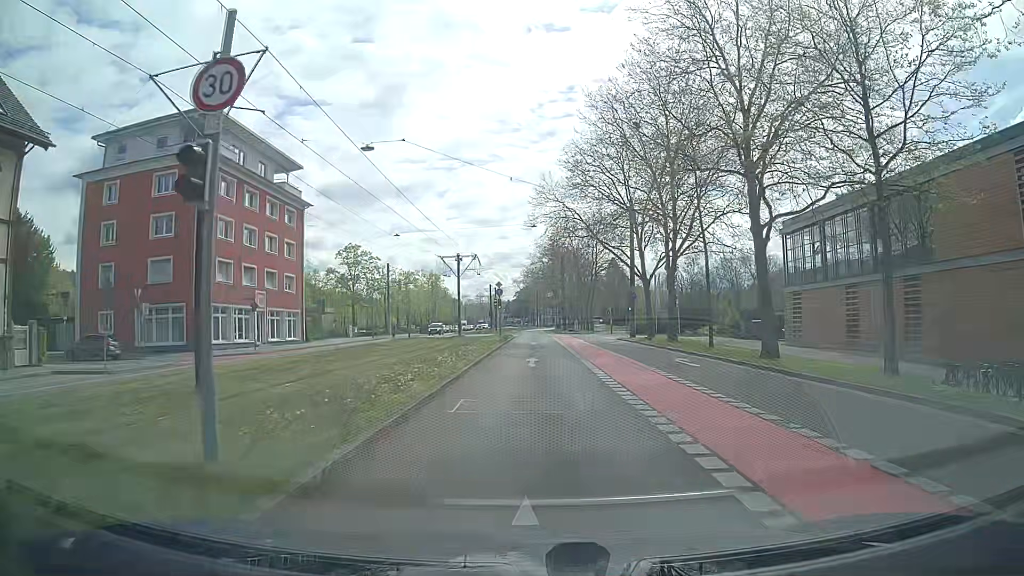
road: secondary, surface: asphalt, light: Day
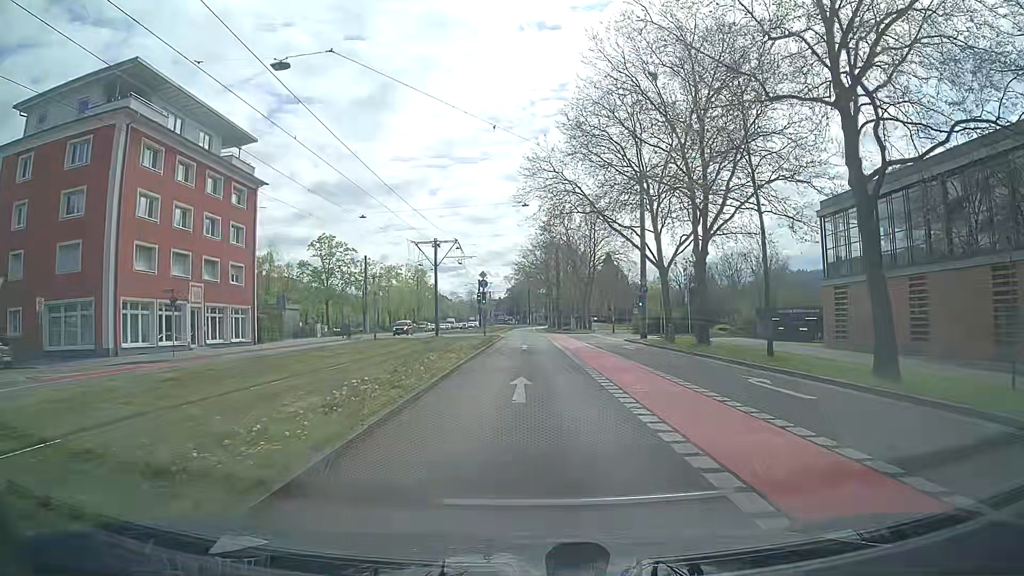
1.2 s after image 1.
(0.0, +9.2) m; +1°
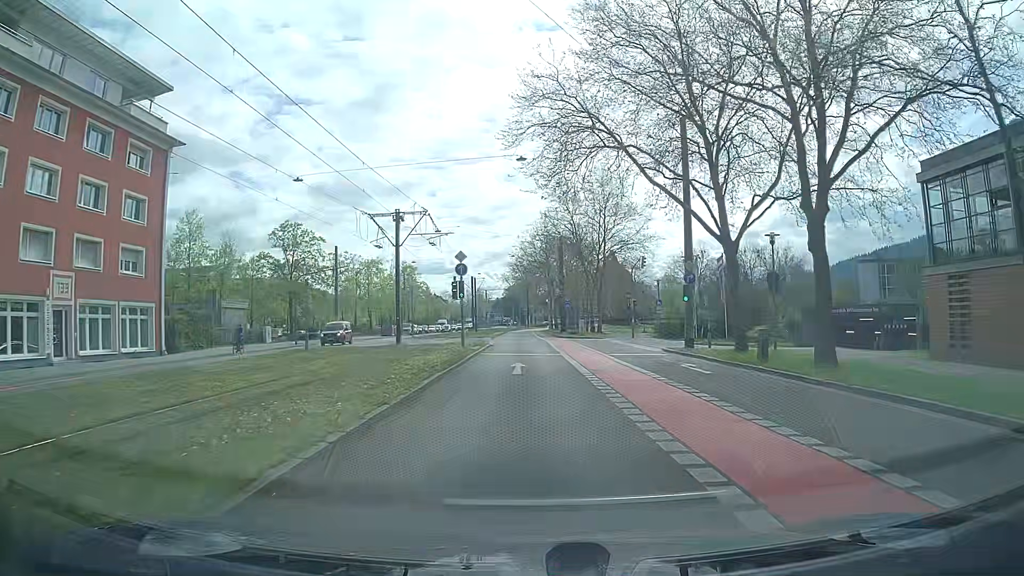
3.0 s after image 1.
(-0.1, +13.8) m; -1°
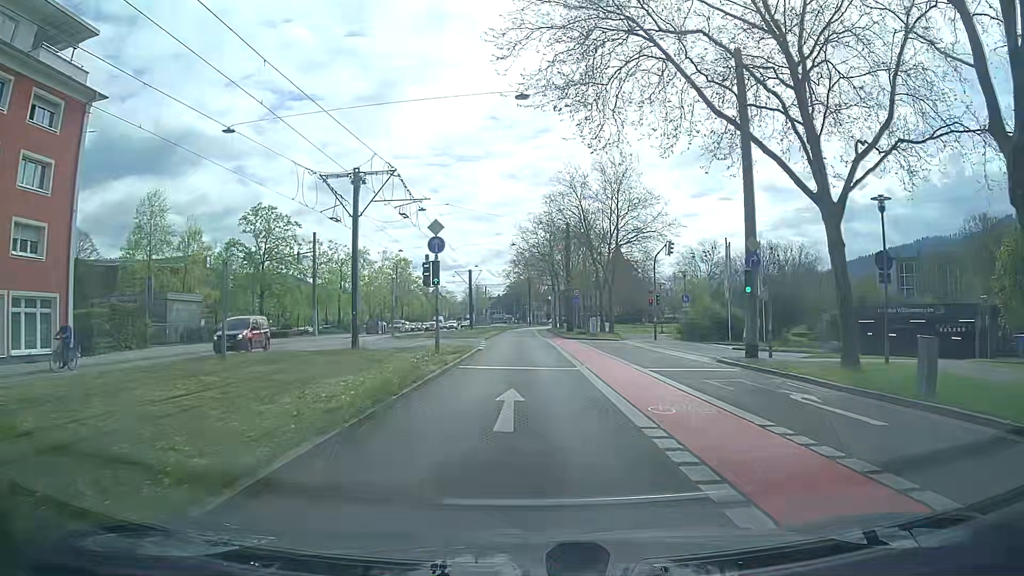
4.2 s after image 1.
(+0.1, +9.1) m; 0°
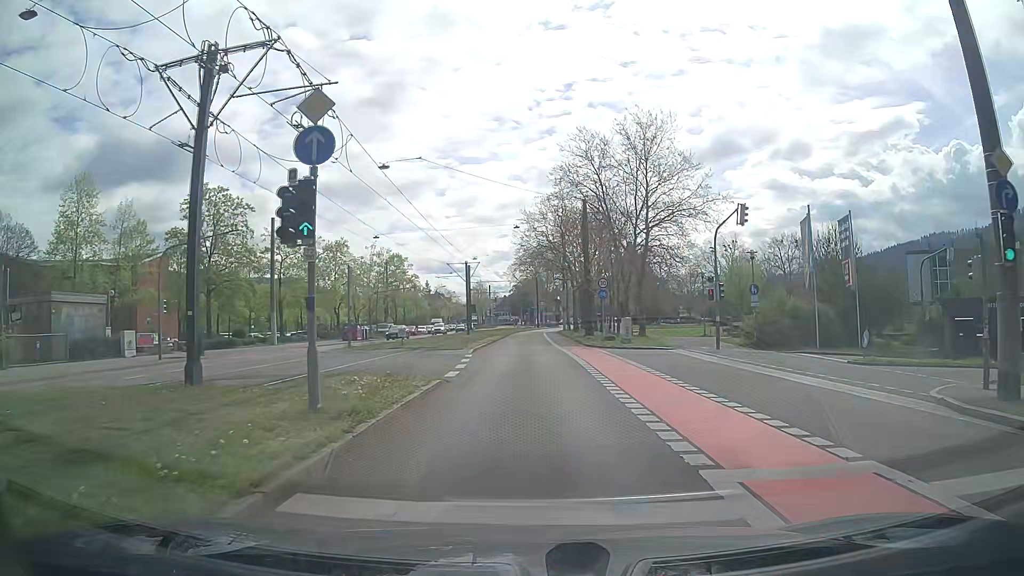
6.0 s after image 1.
(0.0, +13.7) m; 0°
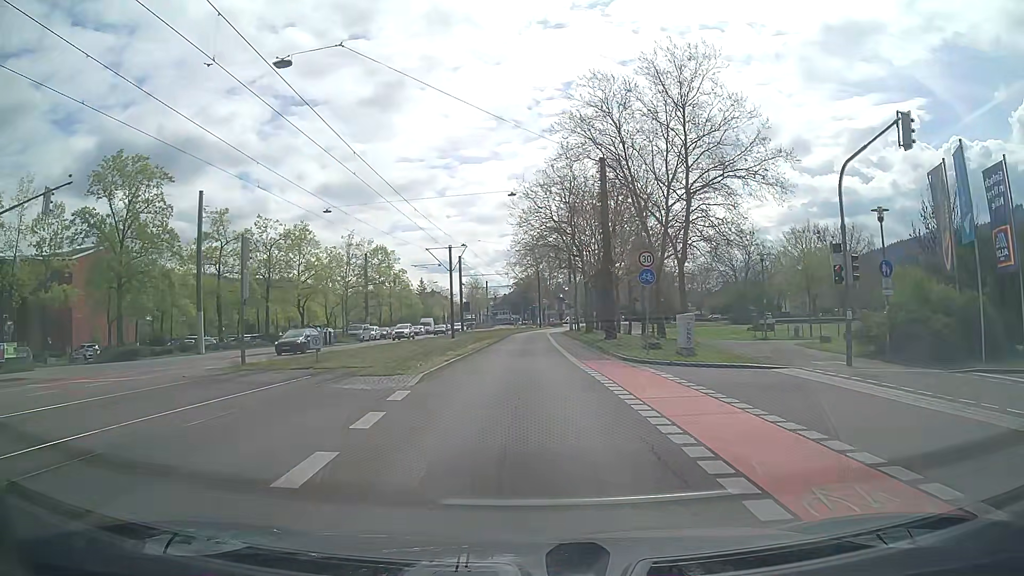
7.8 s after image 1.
(-0.1, +13.7) m; -1°
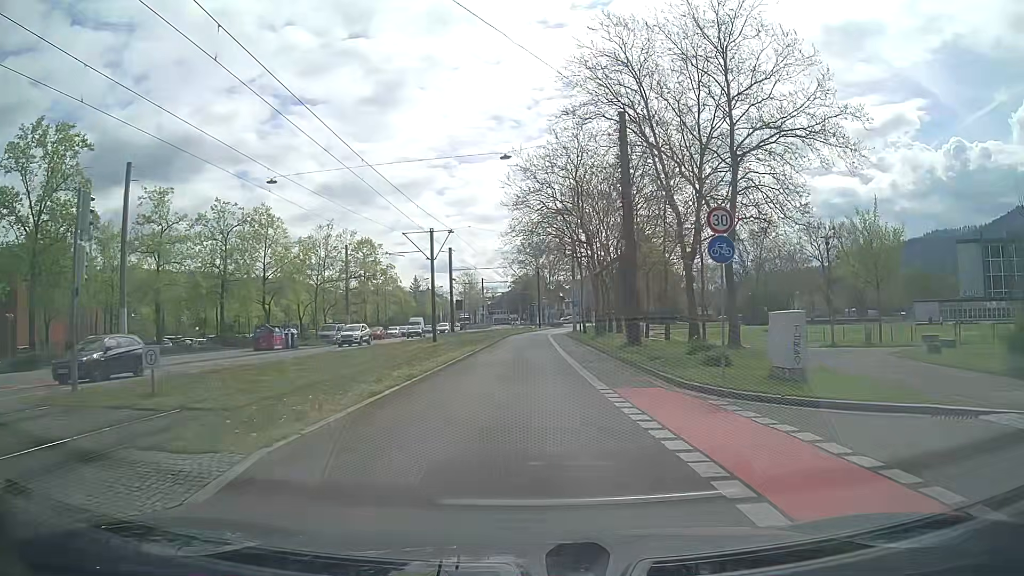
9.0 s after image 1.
(0.0, +9.3) m; 0°
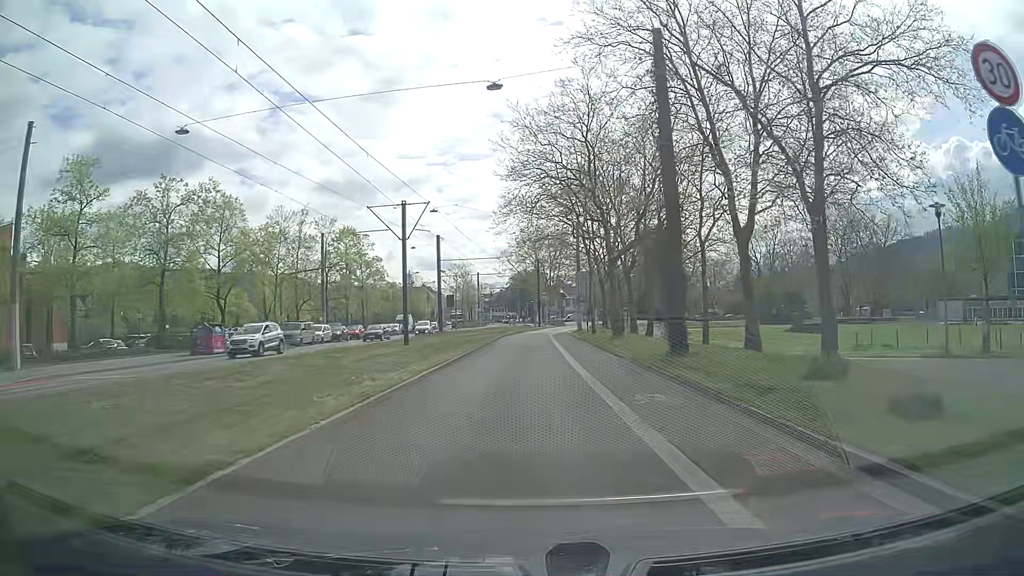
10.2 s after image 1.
(0.0, +9.4) m; 0°
(0, +10) (0, +20) (0, +30) (0, +40) (0, +50) (+1, +60) (+2, +70) (+3, +80) (+4, +90) (+6, +100) m
